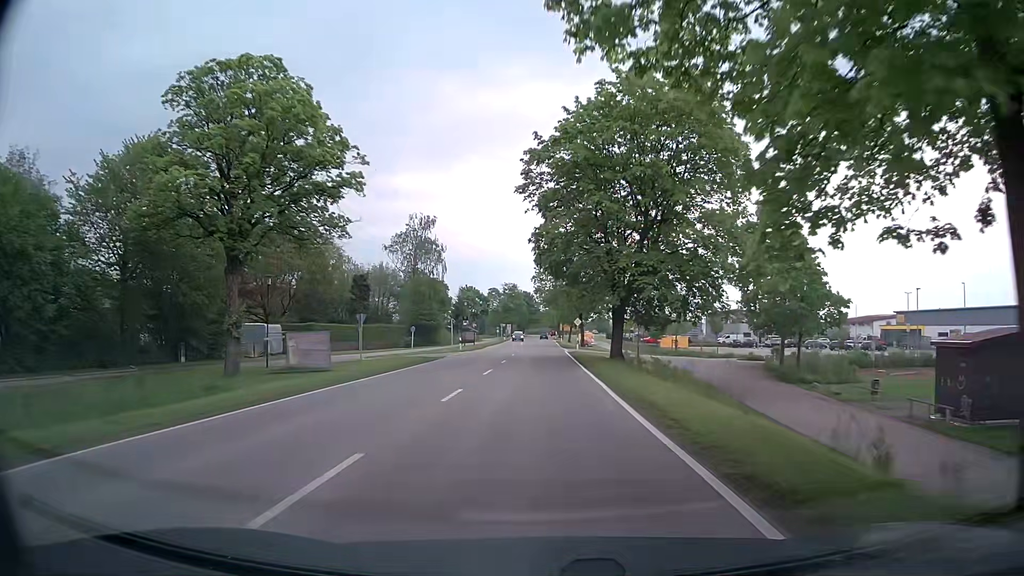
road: tertiary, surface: asphalt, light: Day
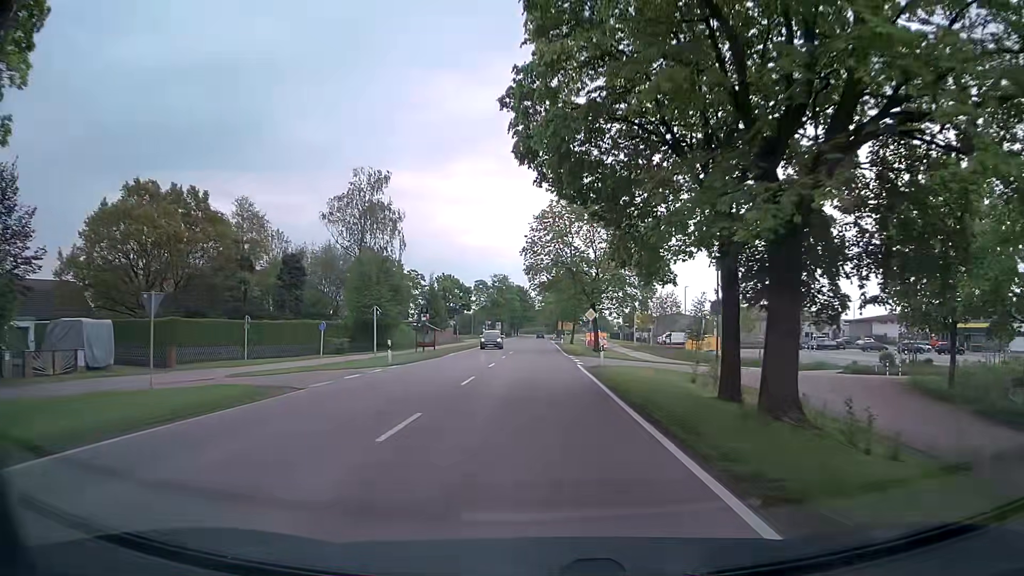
(-0.1, +23.3) m; 0°
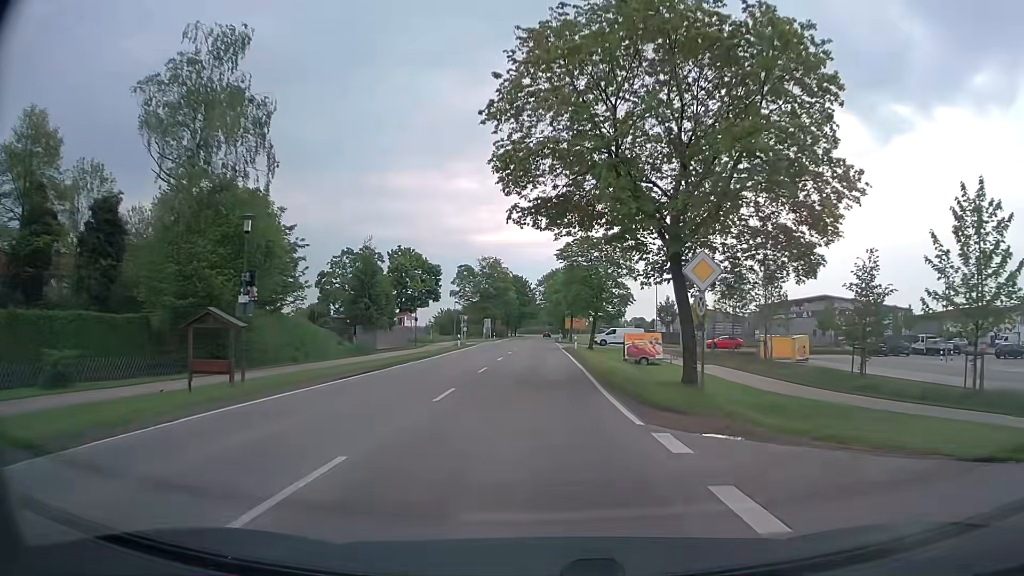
(+0.2, +31.1) m; 0°
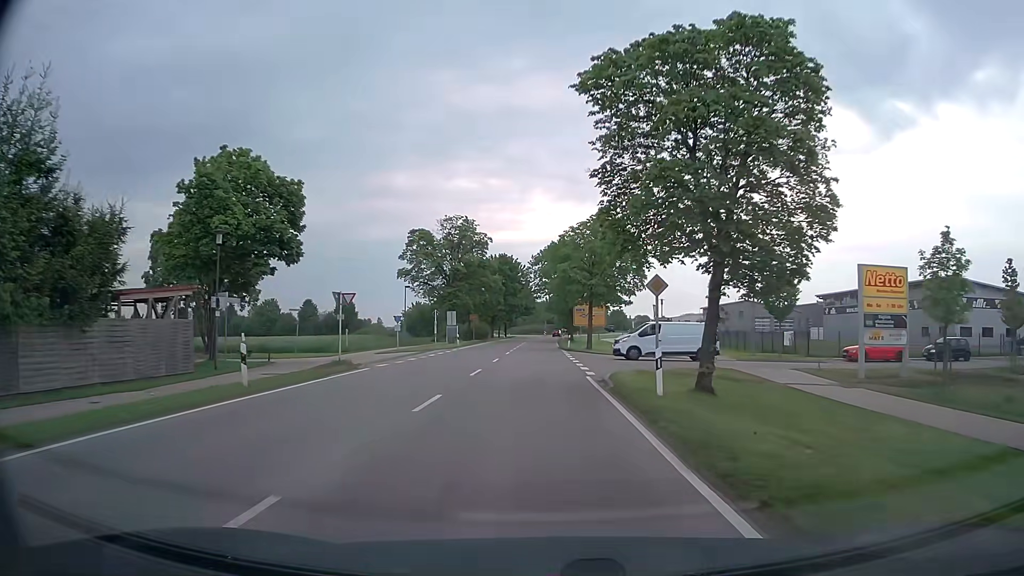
(-0.2, +38.0) m; 0°
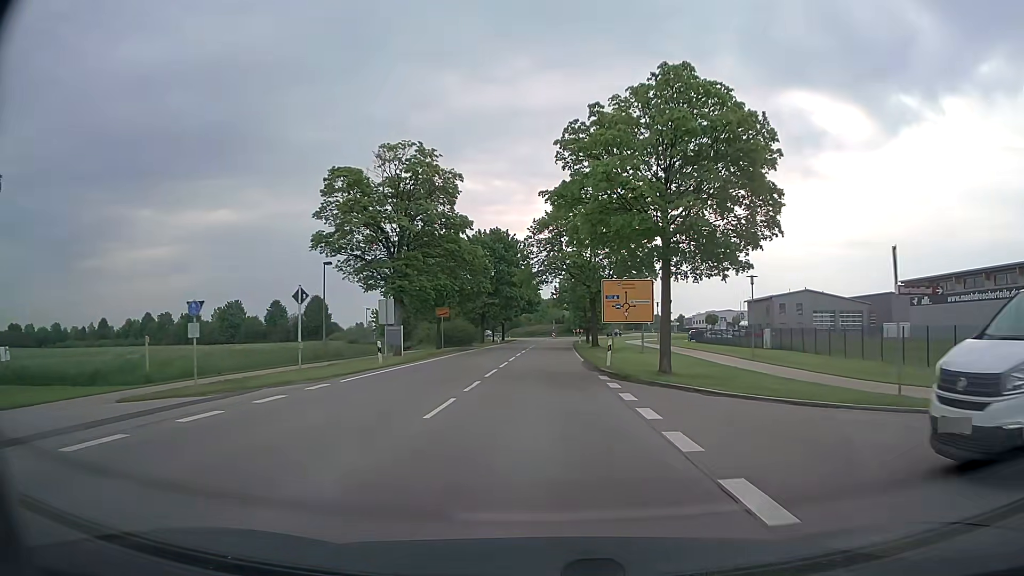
(-0.2, +28.7) m; -1°
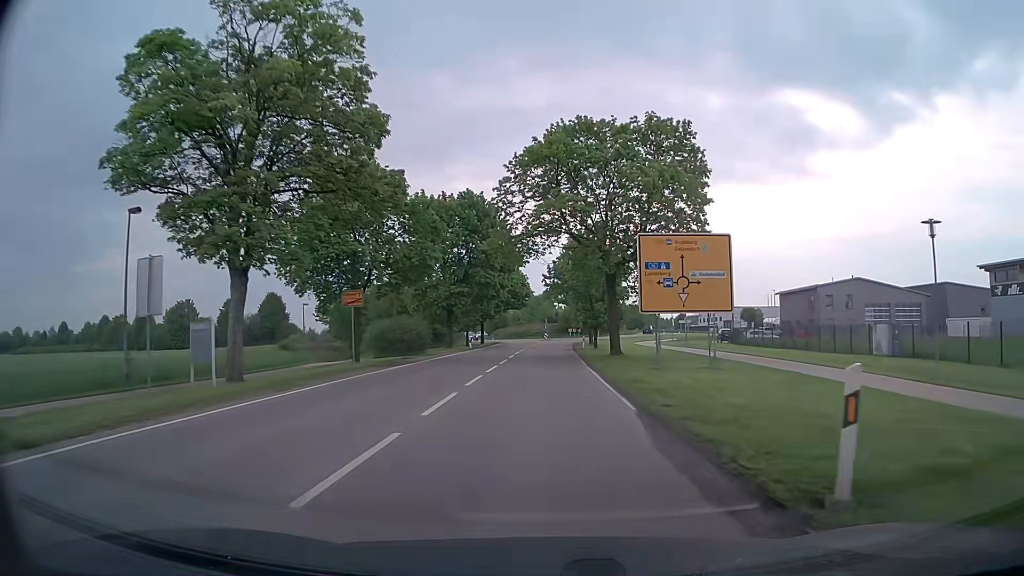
(+0.1, +21.4) m; 0°
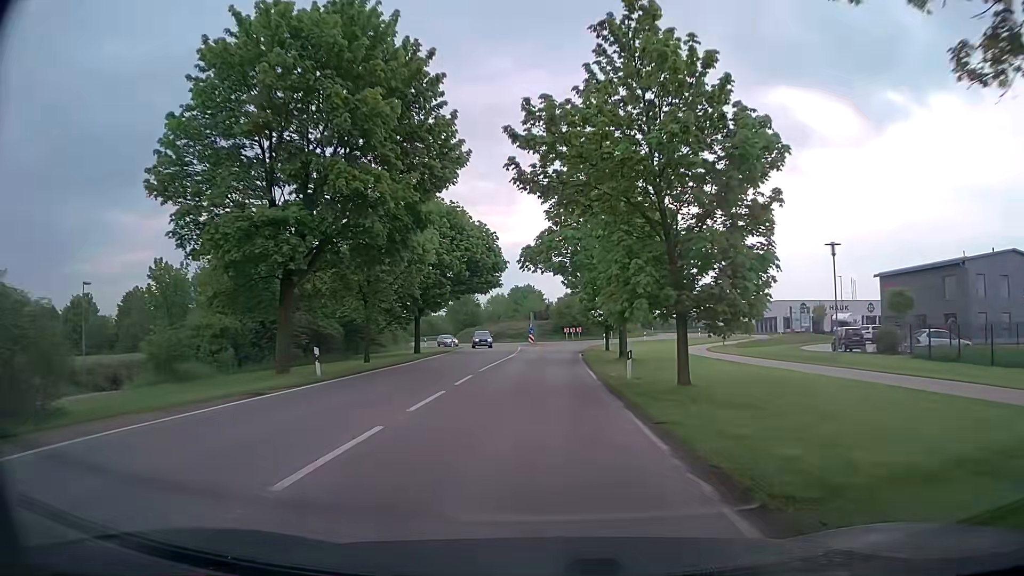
(+0.5, +35.3) m; +1°
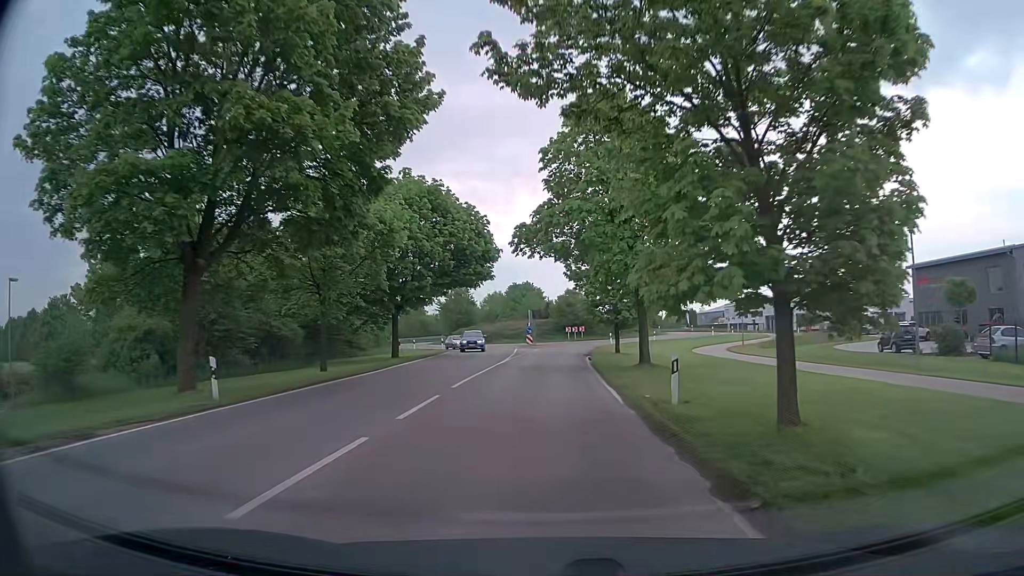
(0.0, +6.7) m; 0°
(0, +10) (0, +20) (0, +30) (0, +40) (+1, +50) (+2, +60) (+6, +69) (+13, +76) (+17, +85) (+17, +95) m
